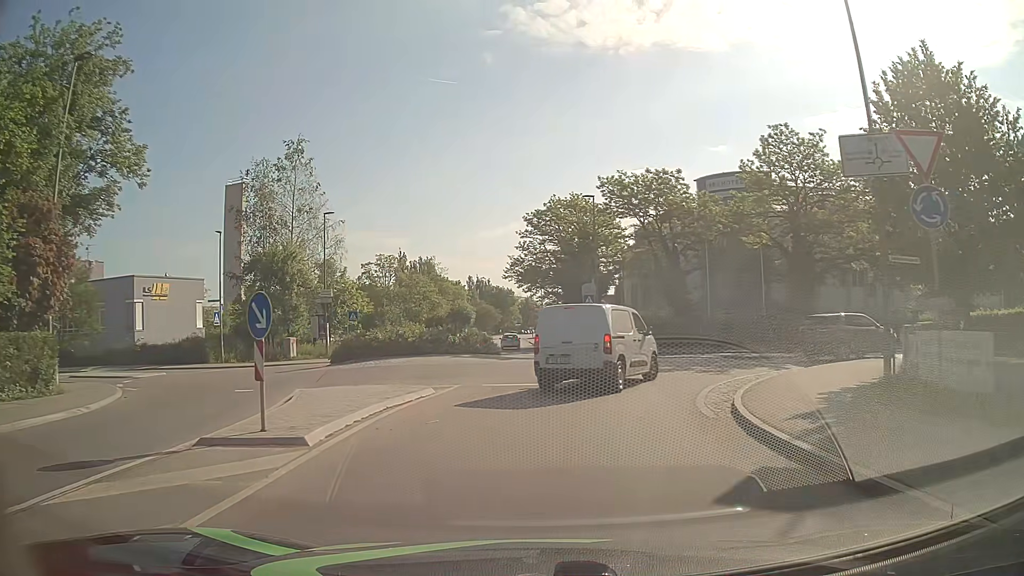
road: tertiary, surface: asphalt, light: Day
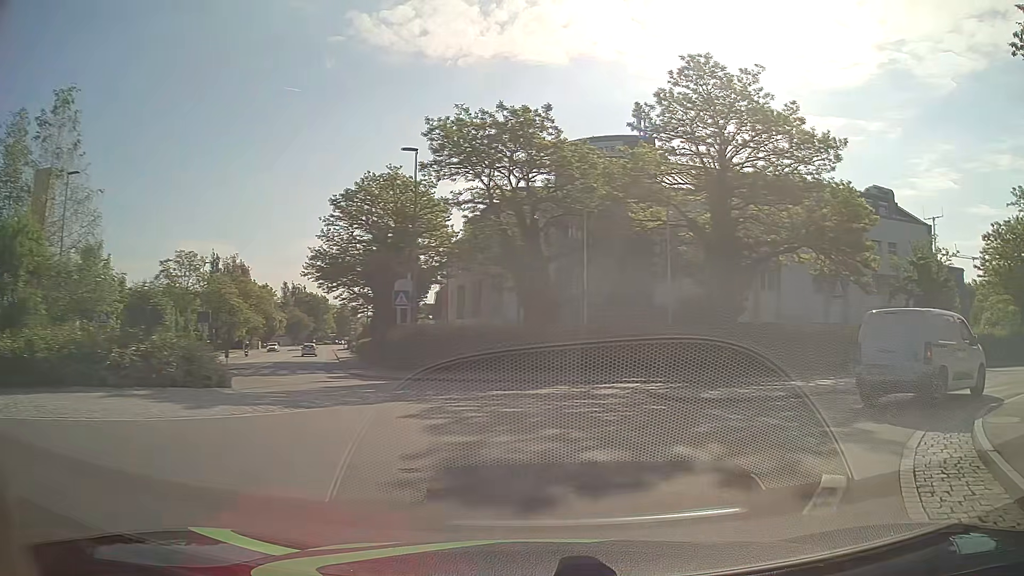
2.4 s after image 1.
(+0.8, +13.6) m; +15°
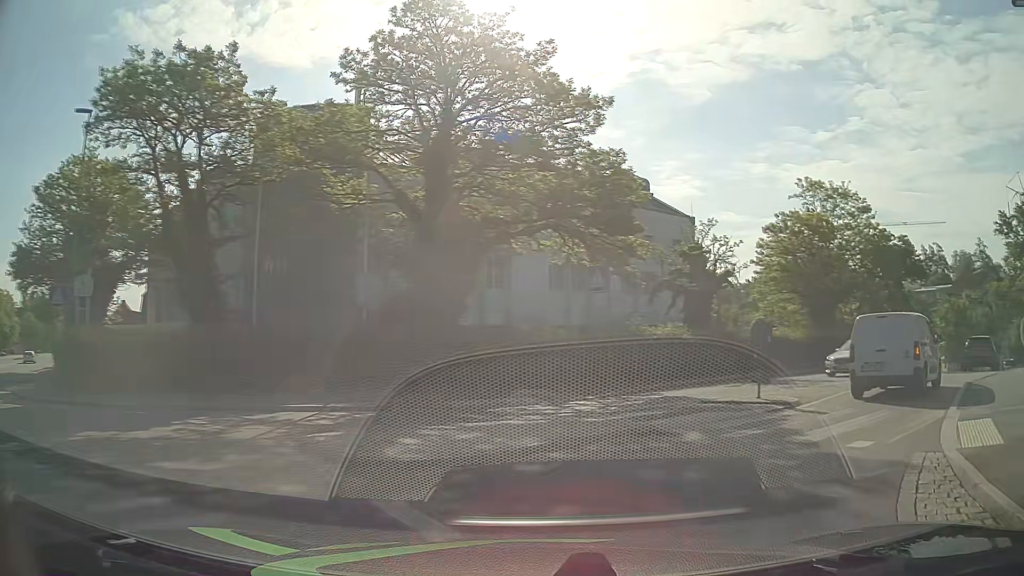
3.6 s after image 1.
(+1.3, +6.4) m; +22°
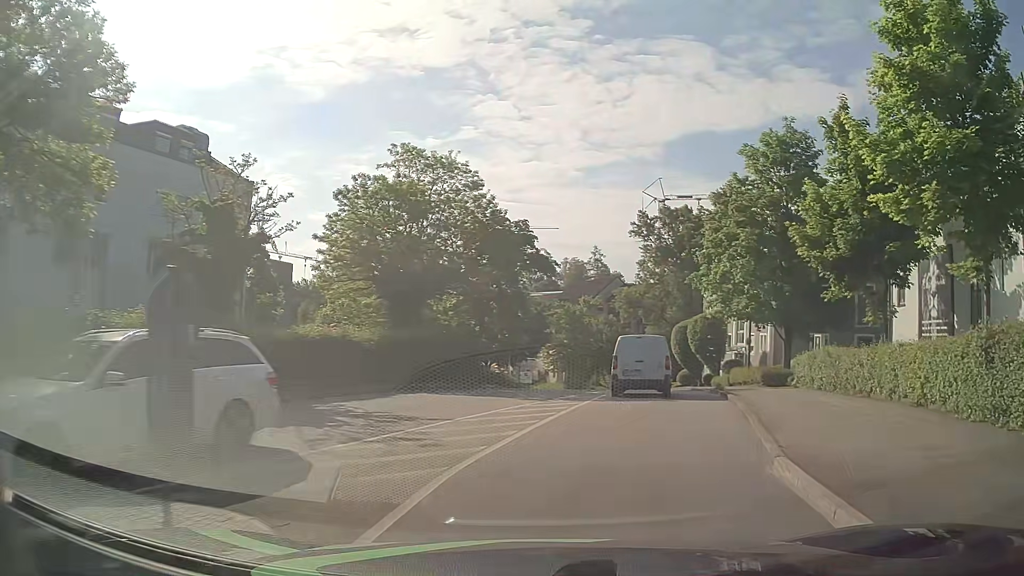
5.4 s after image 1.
(+3.8, +9.8) m; +36°
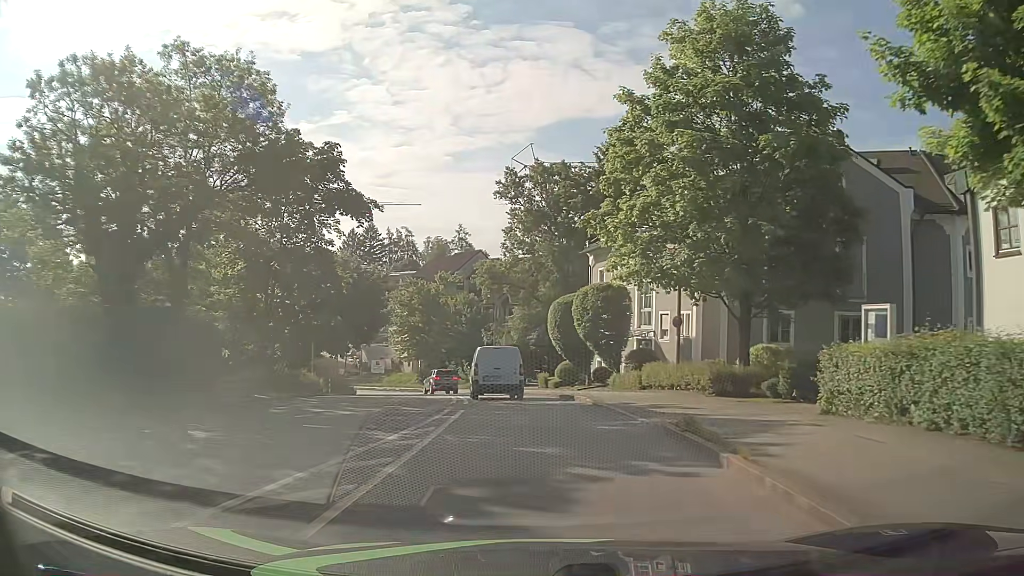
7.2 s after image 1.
(+2.2, +14.0) m; +12°
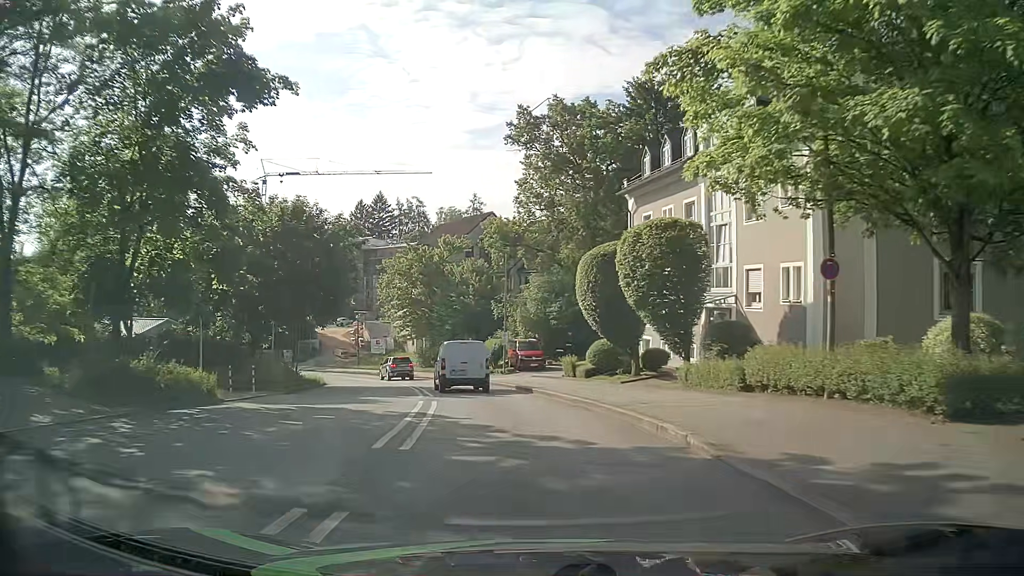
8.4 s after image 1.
(-0.1, +11.7) m; -2°
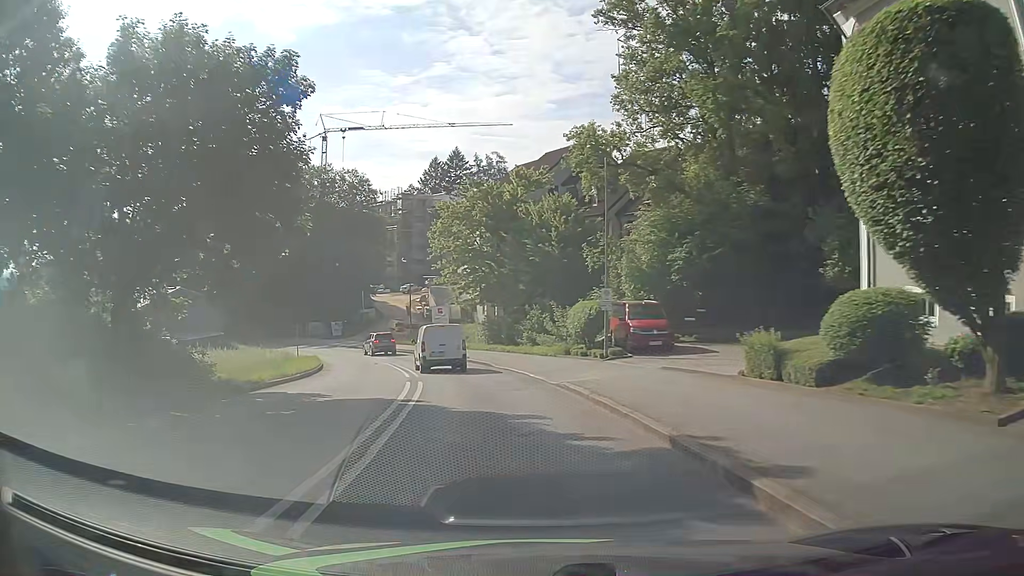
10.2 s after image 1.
(-1.0, +17.9) m; -7°
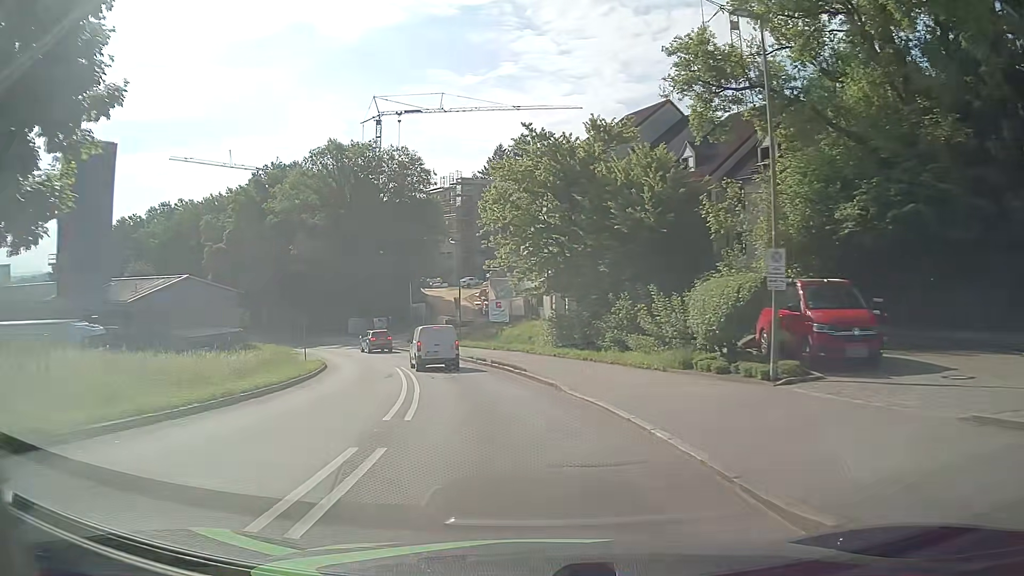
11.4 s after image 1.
(-0.7, +12.3) m; -6°
(0, +10) (-2, +20) (-4, +30) (-7, +39) (-10, +49) (-15, +58) (-20, +66) (-26, +74) (-32, +82) (-39, +89) m
